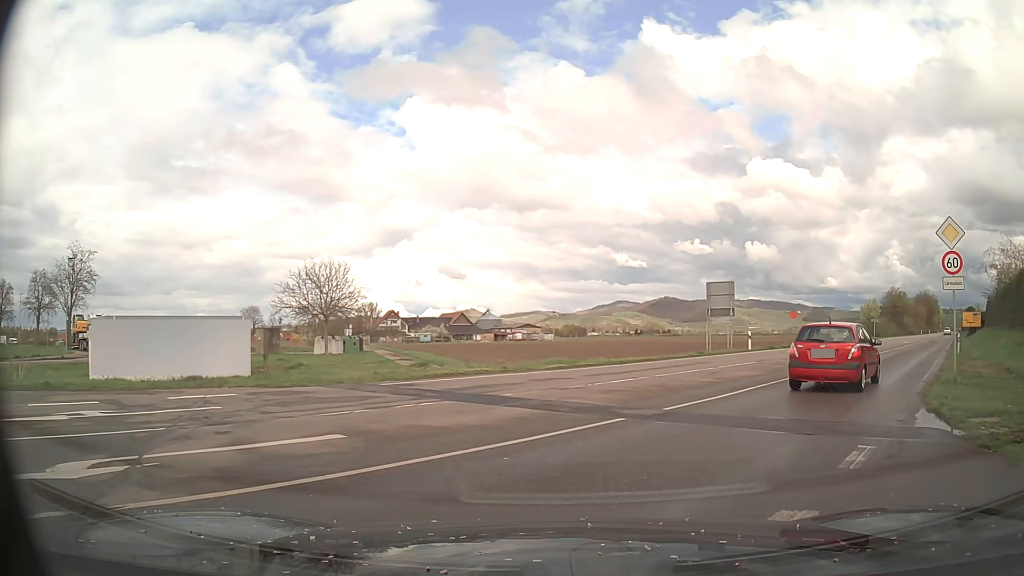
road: tertiary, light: Day
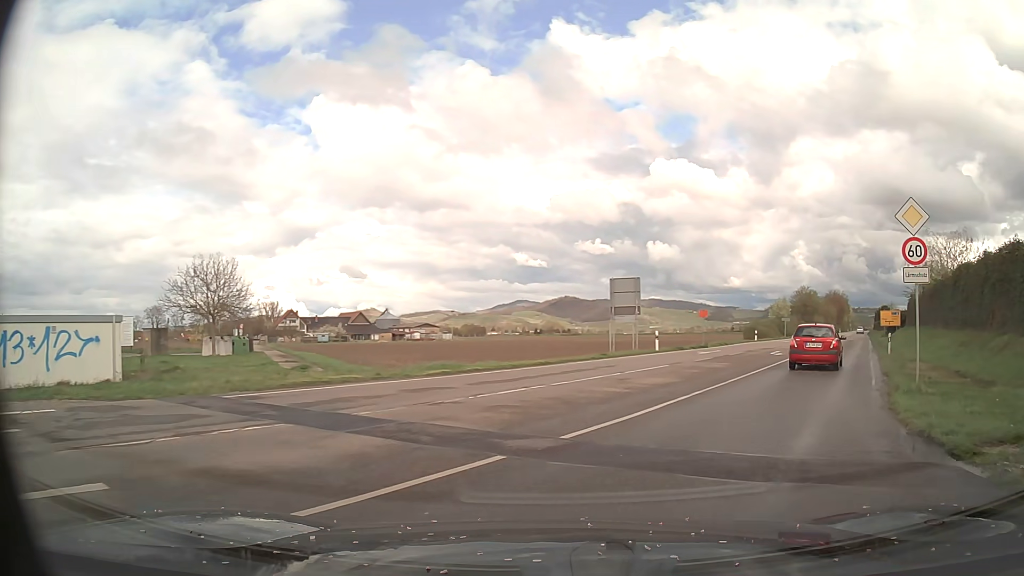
(+0.1, +3.0) m; +7°
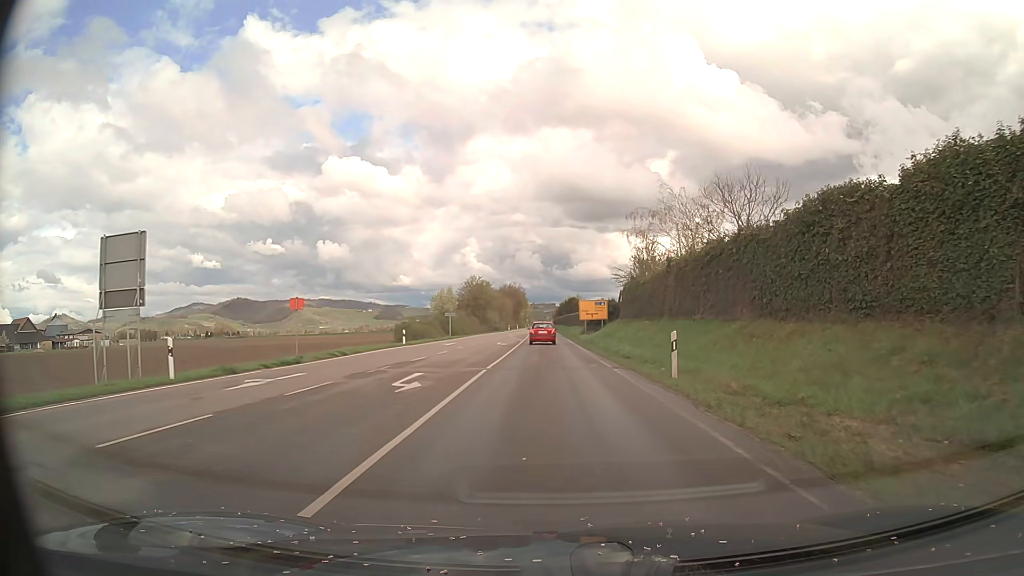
(+6.3, +18.8) m; +27°
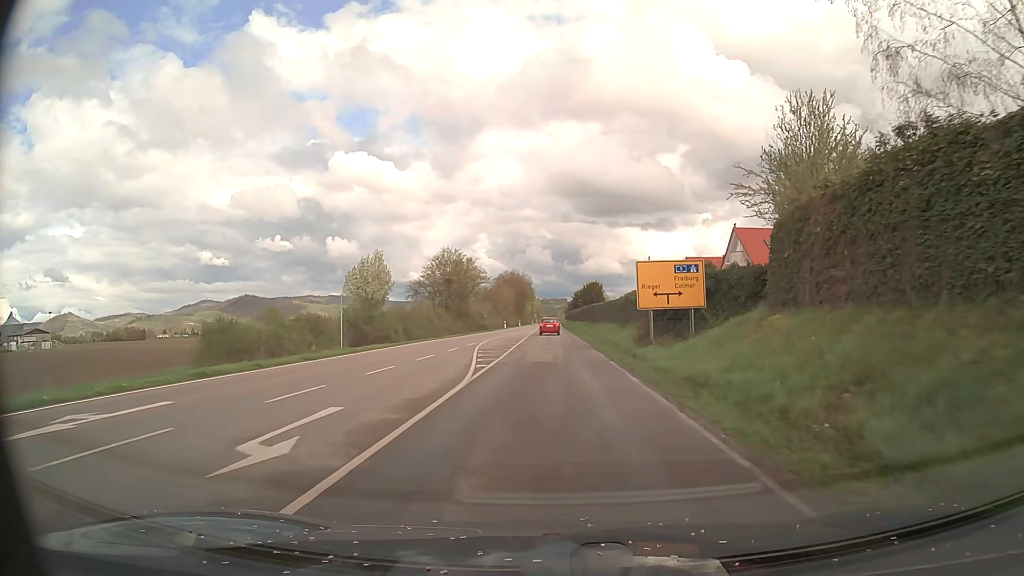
(-0.2, +38.5) m; -1°
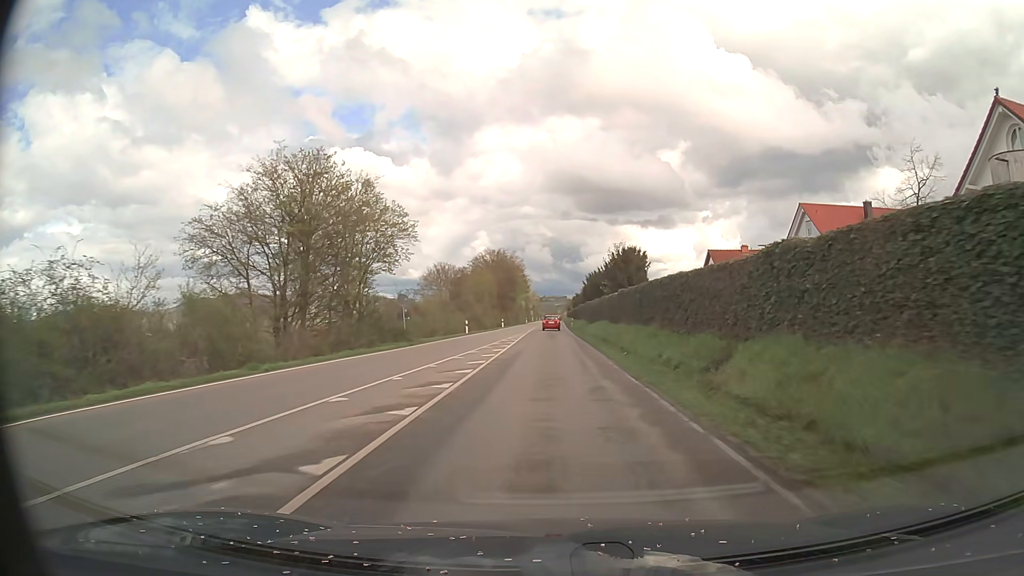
(-0.3, +44.9) m; 0°
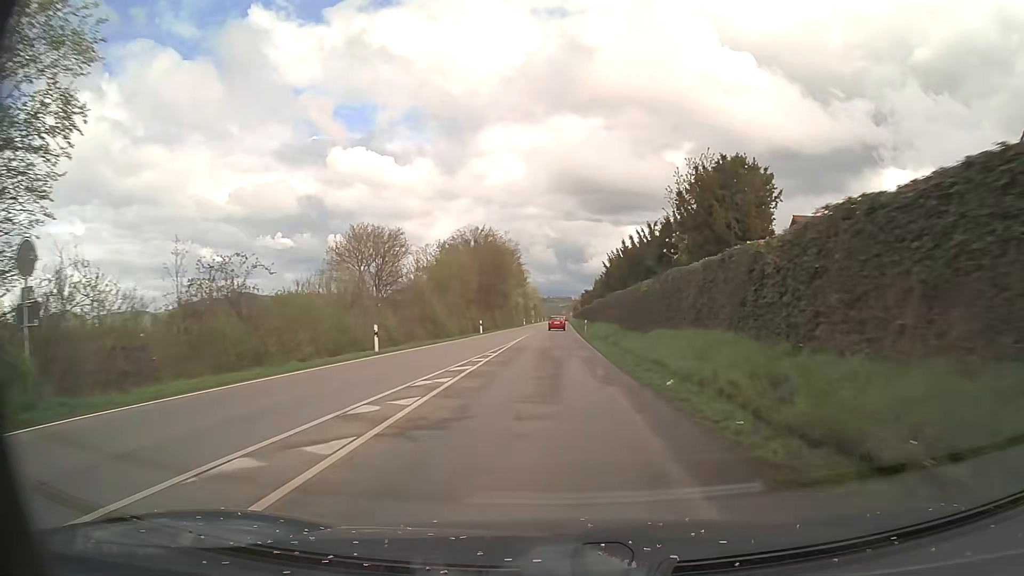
(0.0, +29.0) m; 0°
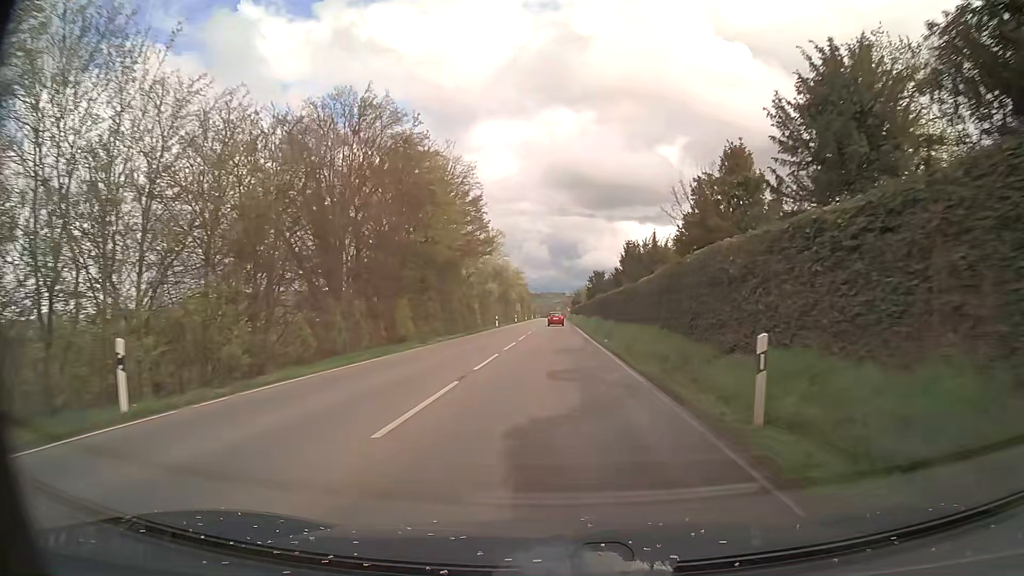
(-0.1, +48.6) m; 0°
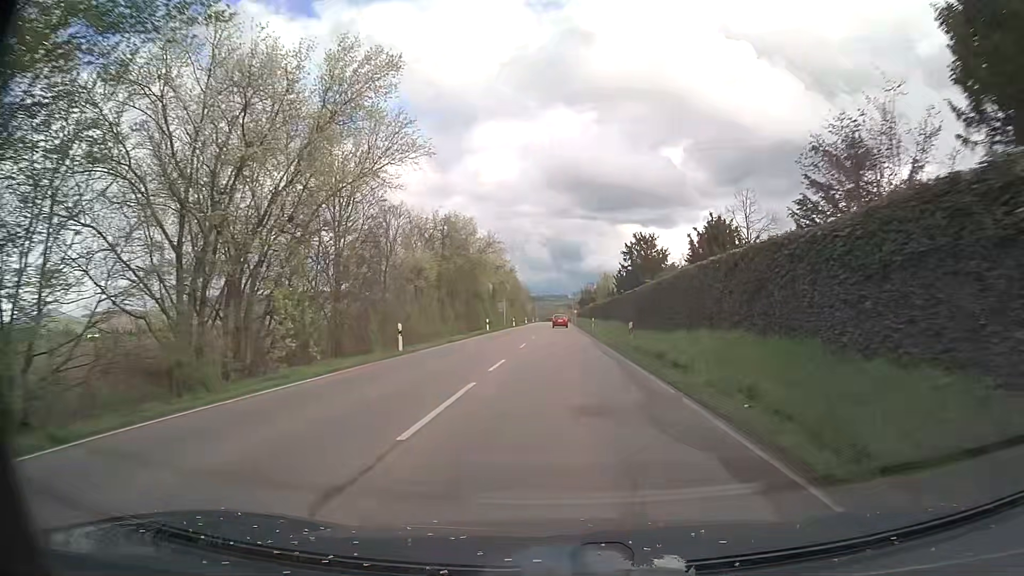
(-0.1, +45.1) m; 0°
(0, +10) (0, +20) (0, +30) (+1, +40) (+1, +50) (+1, +60) (+1, +70) (+1, +80) (+1, +90) (+1, +100) m
